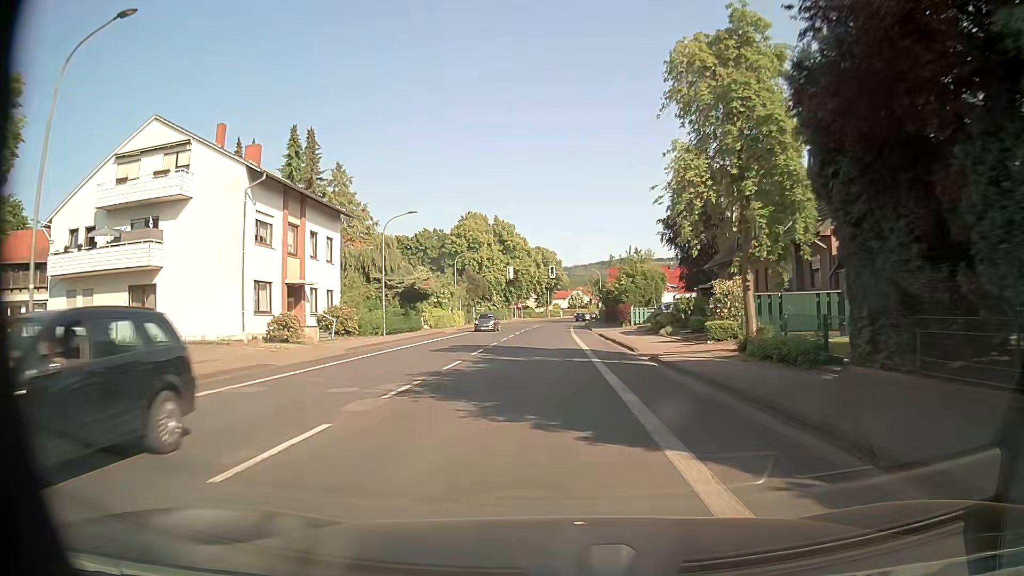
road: tertiary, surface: asphalt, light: Day
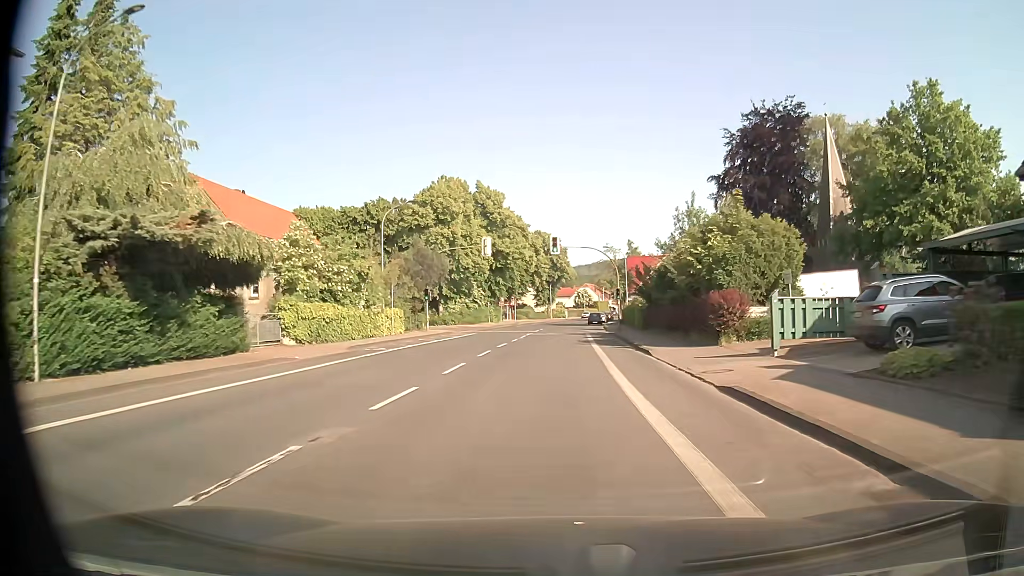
(-0.3, +31.3) m; -1°
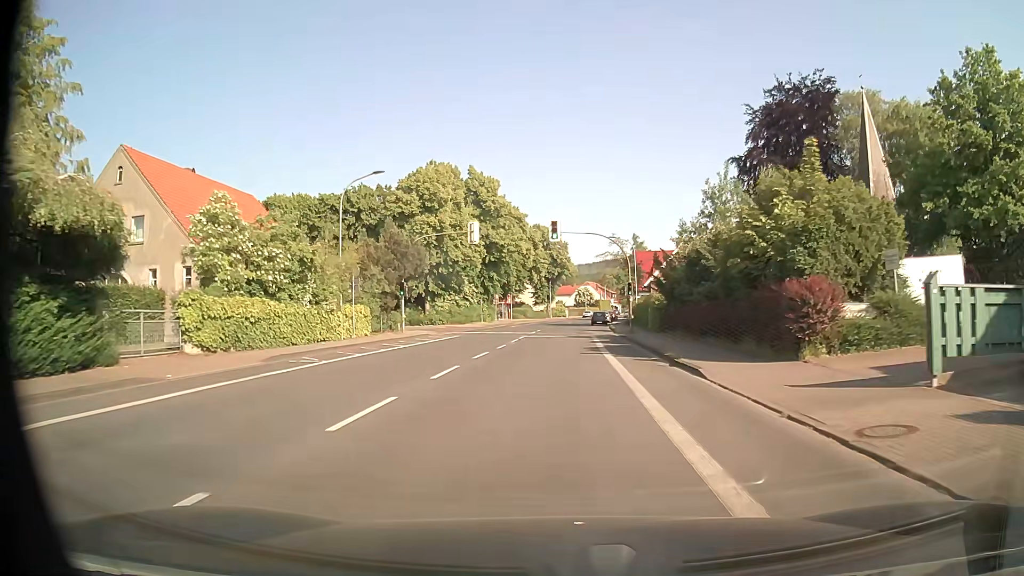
(0.0, +7.9) m; 0°
(0, +10) (0, +20) (0, +30) (0, +40) (0, +50) (+1, +60) (+1, +70) (+2, +80) (+3, +90) (+4, +100) m
